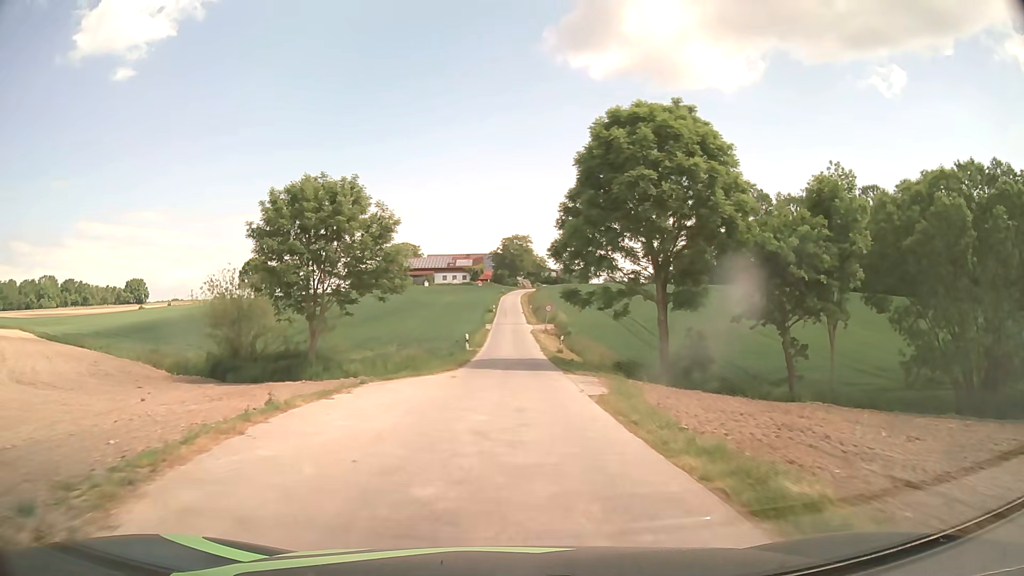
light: Day
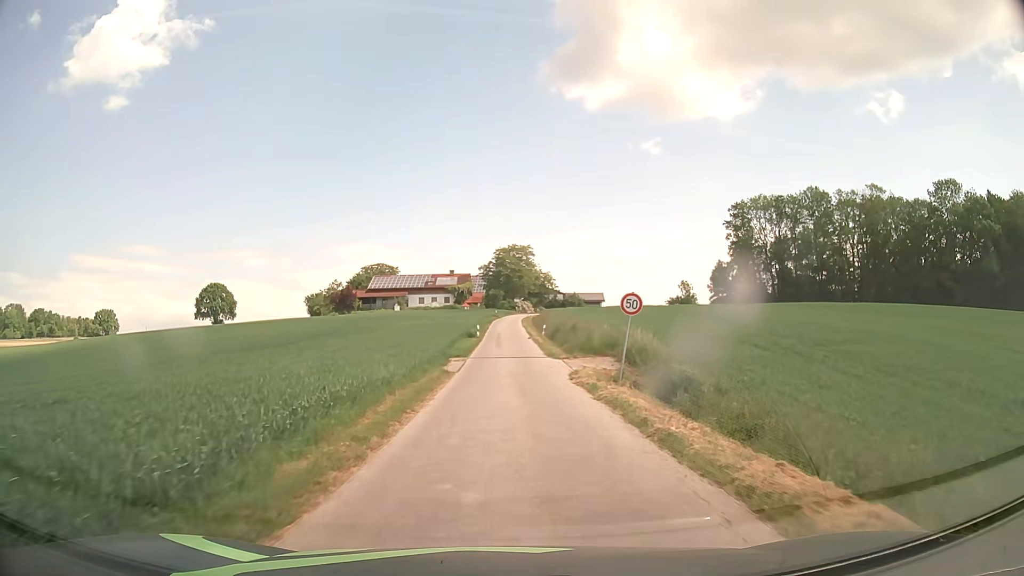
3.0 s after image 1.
(+0.1, +38.3) m; +1°
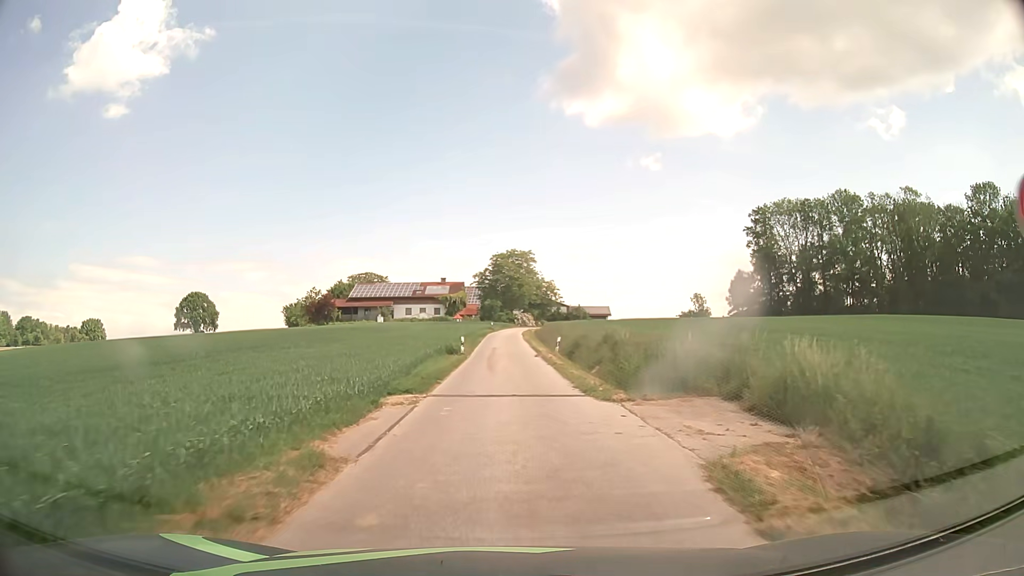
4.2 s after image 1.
(-0.1, +14.8) m; 0°
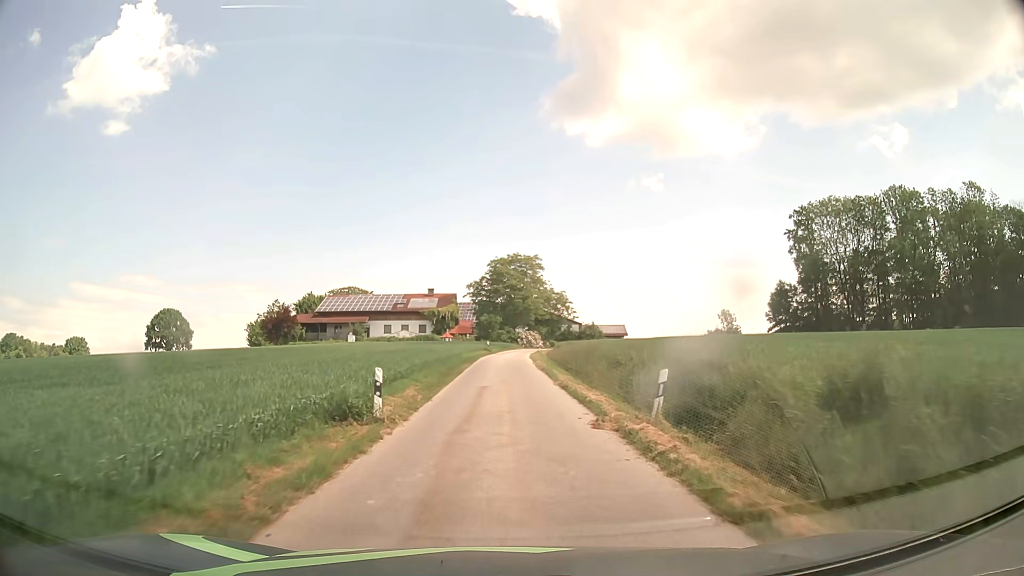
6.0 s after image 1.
(+0.1, +21.6) m; 0°
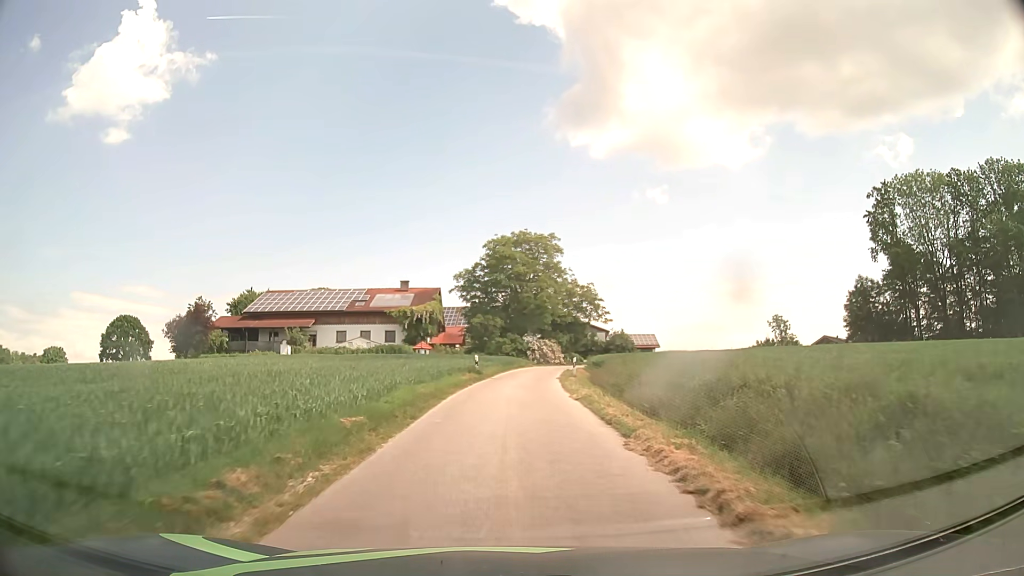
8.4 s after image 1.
(-0.1, +28.7) m; 0°
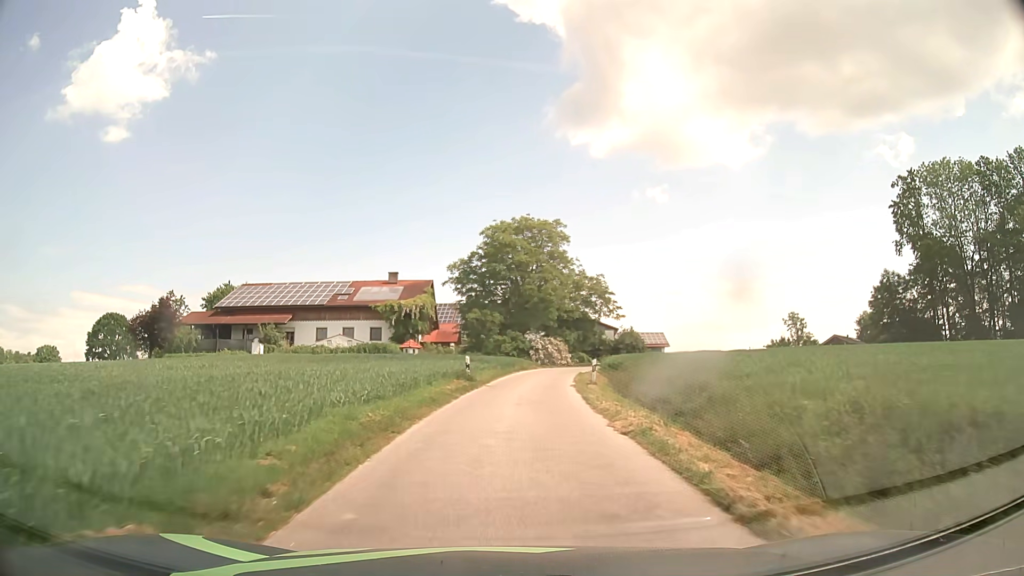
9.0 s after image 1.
(0.0, +7.3) m; 0°
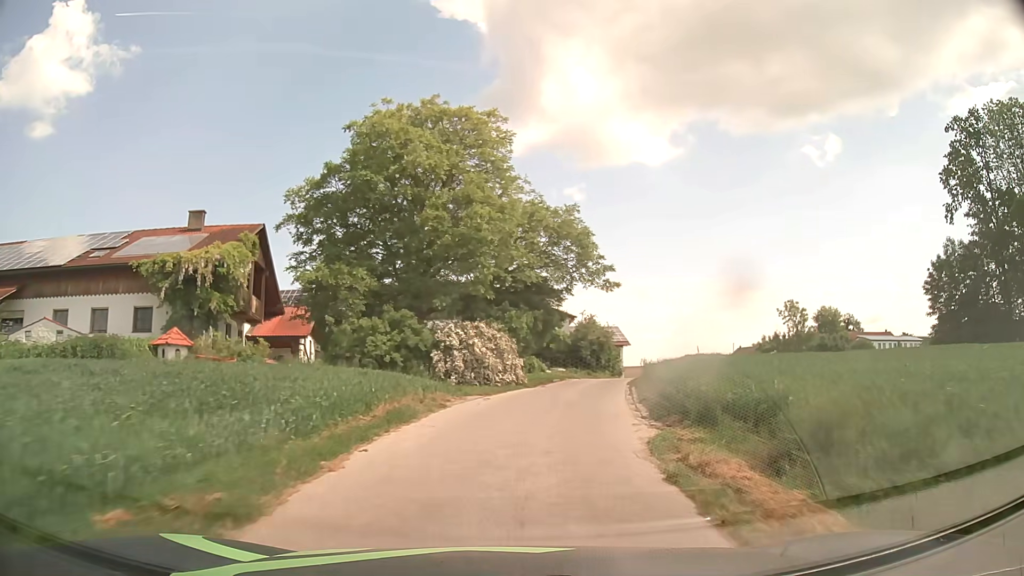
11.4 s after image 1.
(+1.2, +29.7) m; +7°
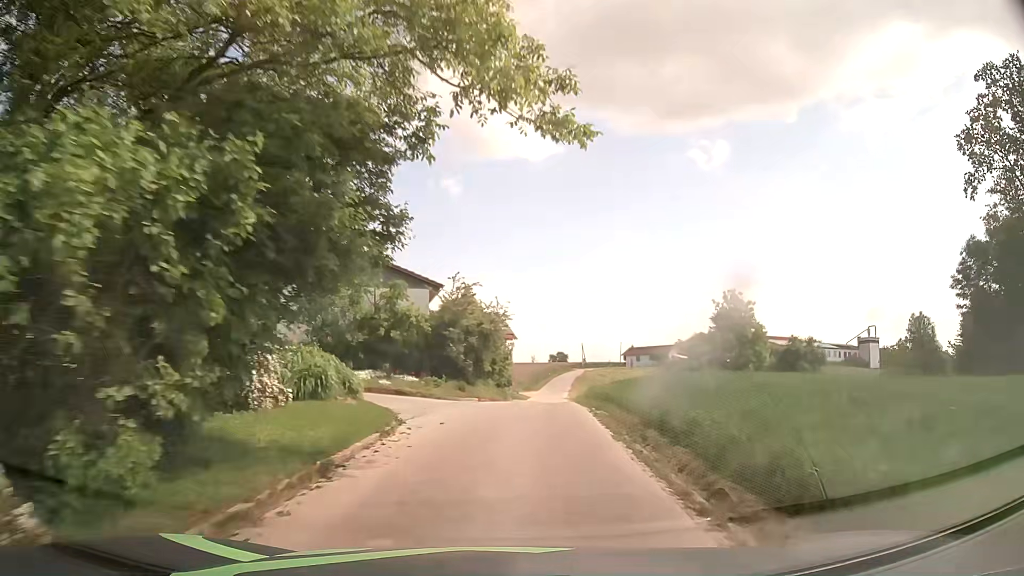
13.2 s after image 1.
(+2.3, +22.4) m; +11°
(0, +10) (+1, +20) (+2, +30) (+3, +40) (+4, +50) (+4, +60) (+5, +70) (+6, +80) (+7, +90) (+9, +100) m
